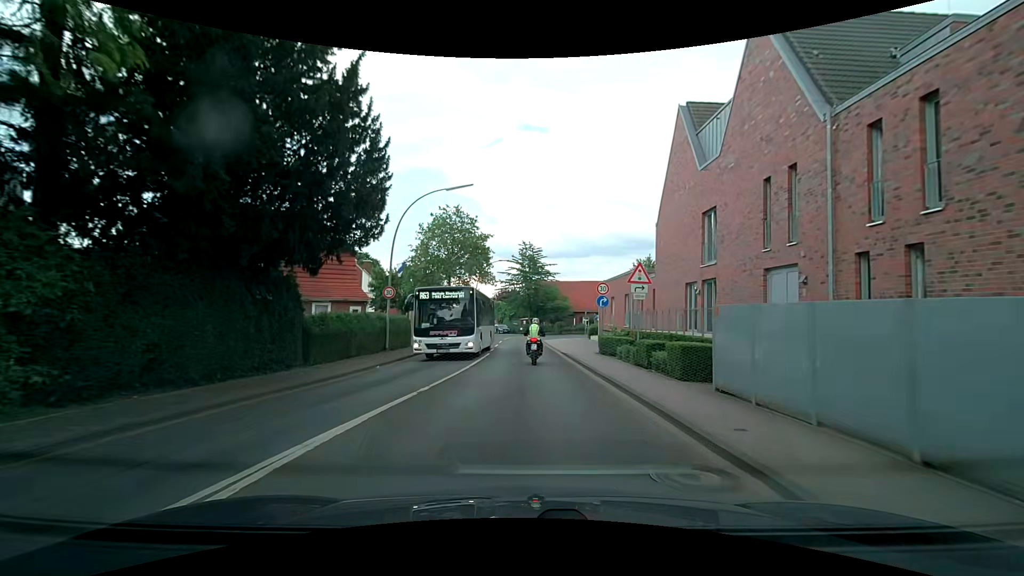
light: Day
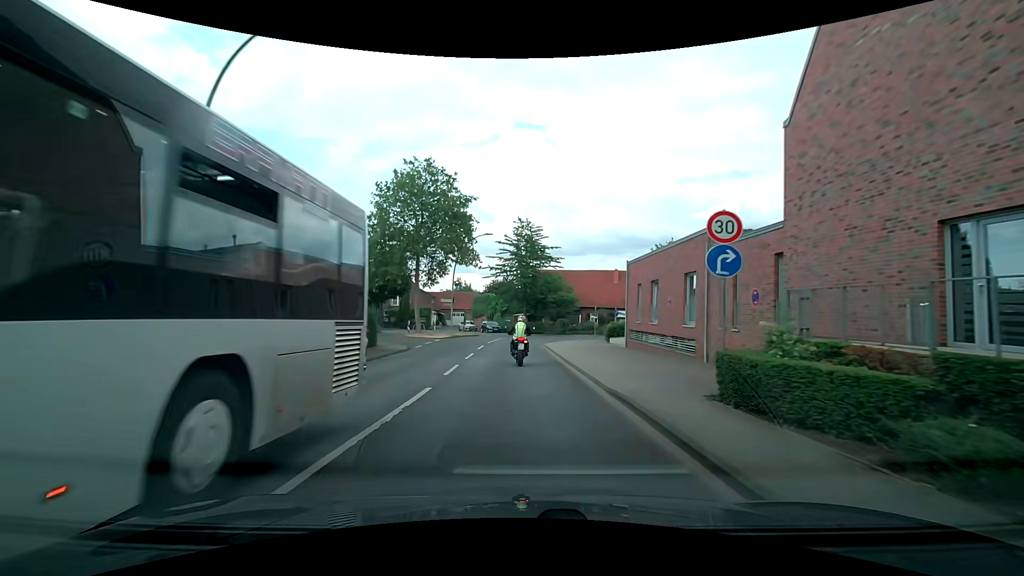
(+0.1, +14.8) m; +1°
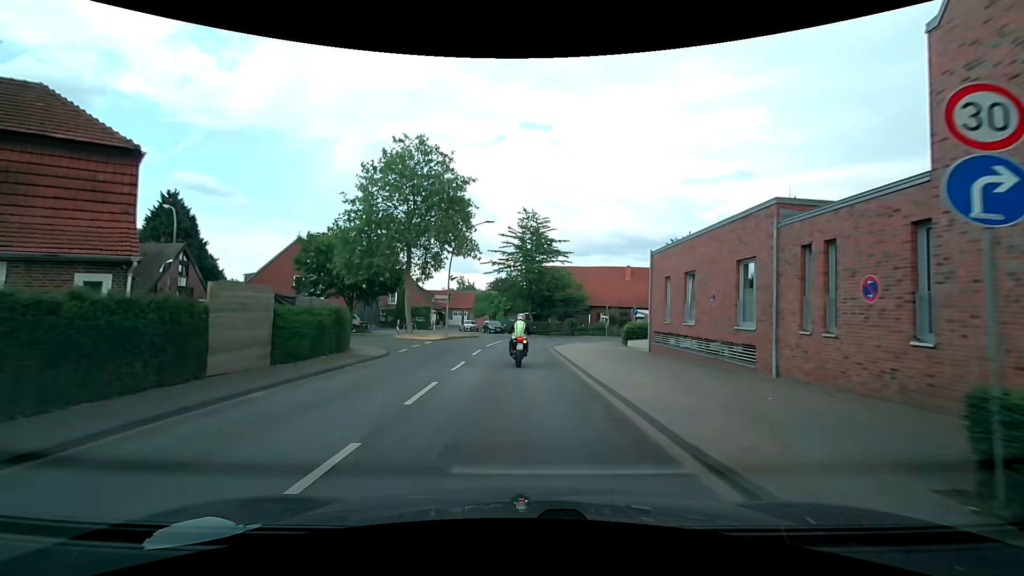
(0.0, +4.9) m; 0°
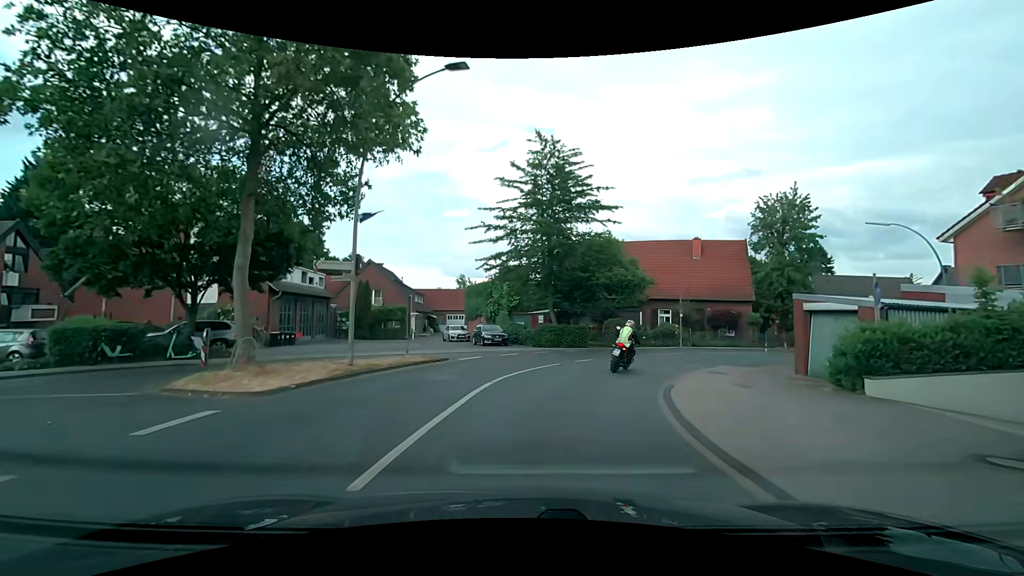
(-0.6, +22.3) m; -1°
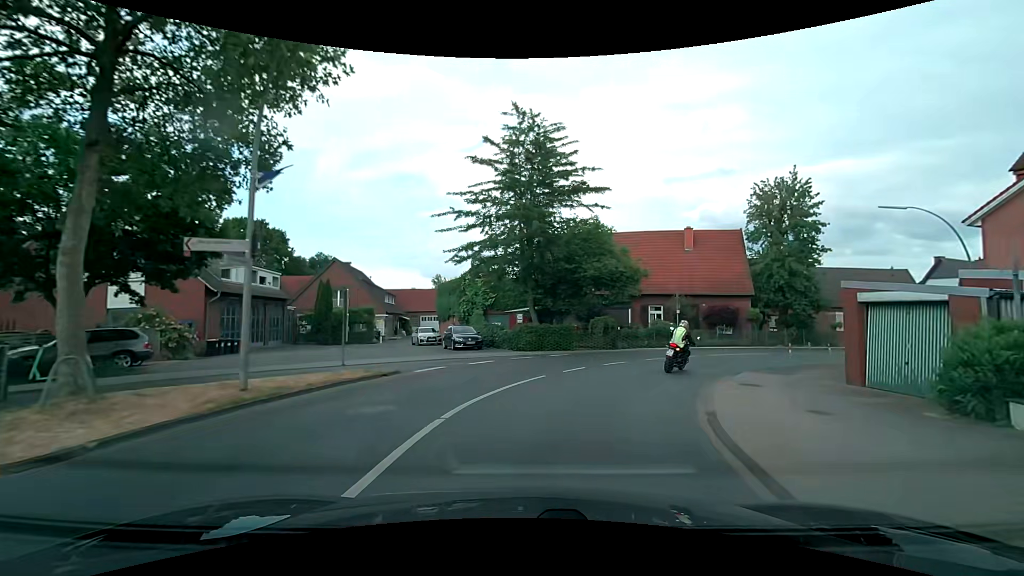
(+0.1, +4.2) m; +2°
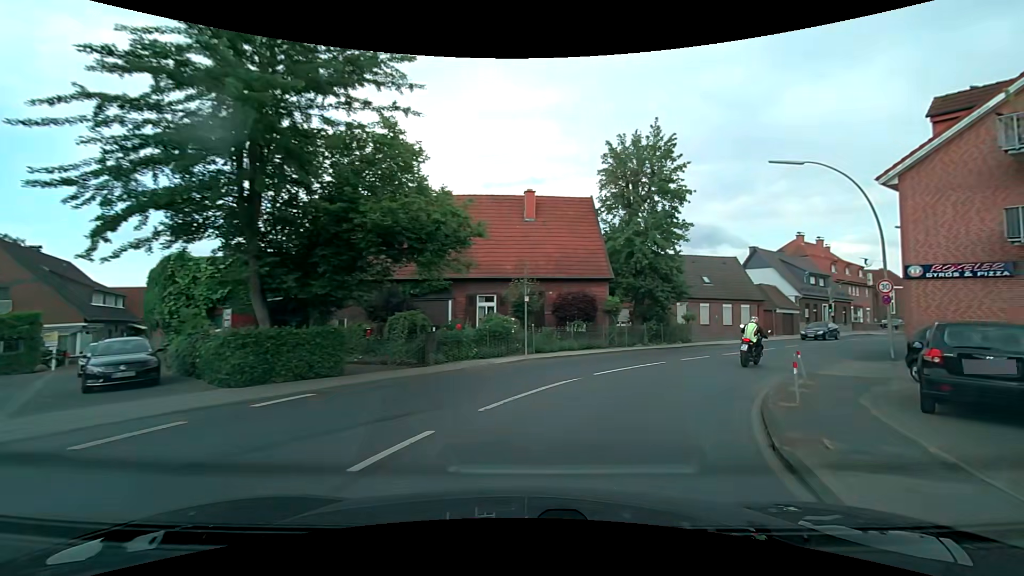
(+1.9, +12.5) m; +19°
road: secondary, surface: asphalt
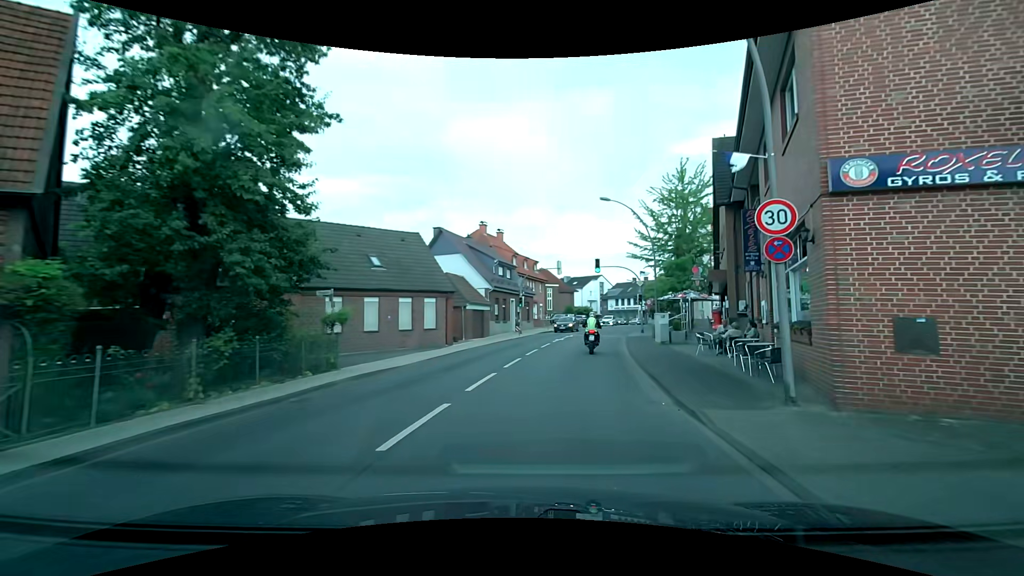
(+5.8, +16.5) m; +36°
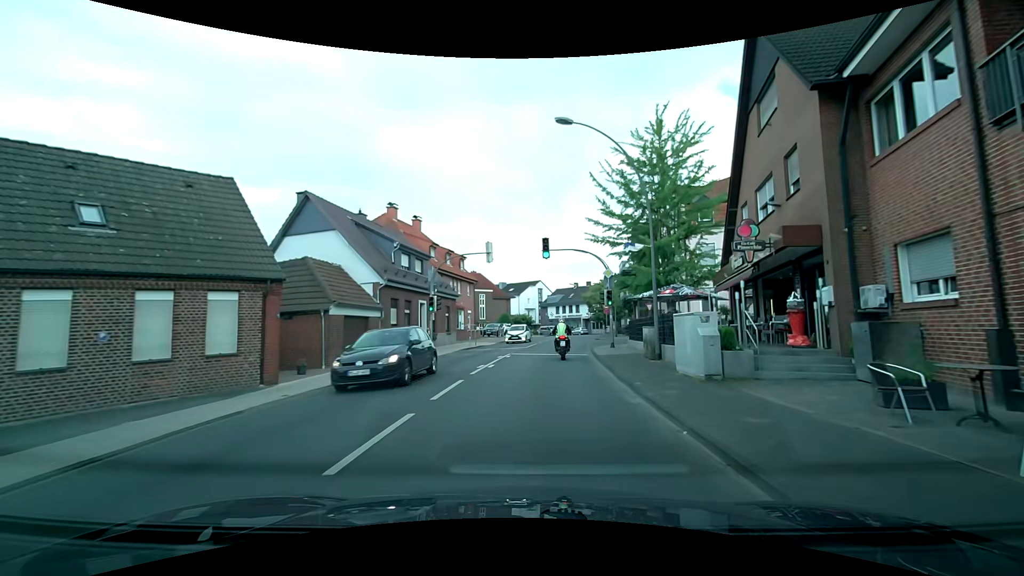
(+1.1, +13.9) m; +7°
(0, +10) (+1, +20) (+2, +30) (+4, +40) (+6, +50) (+8, +59) (+10, +69) (+11, +79) (+10, +89) (+6, +98) m
